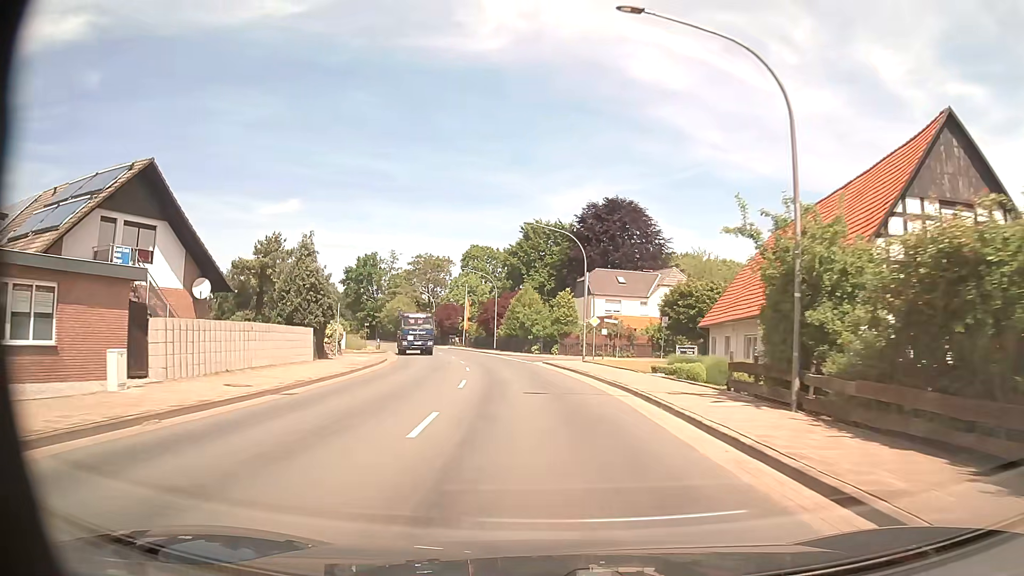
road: secondary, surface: asphalt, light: Day
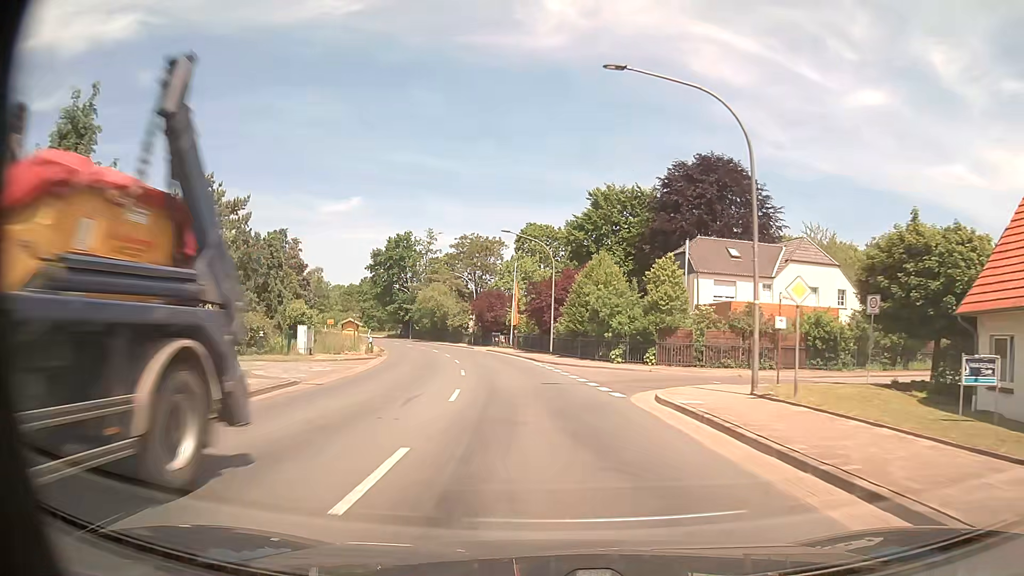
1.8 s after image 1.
(-0.9, +22.7) m; -5°
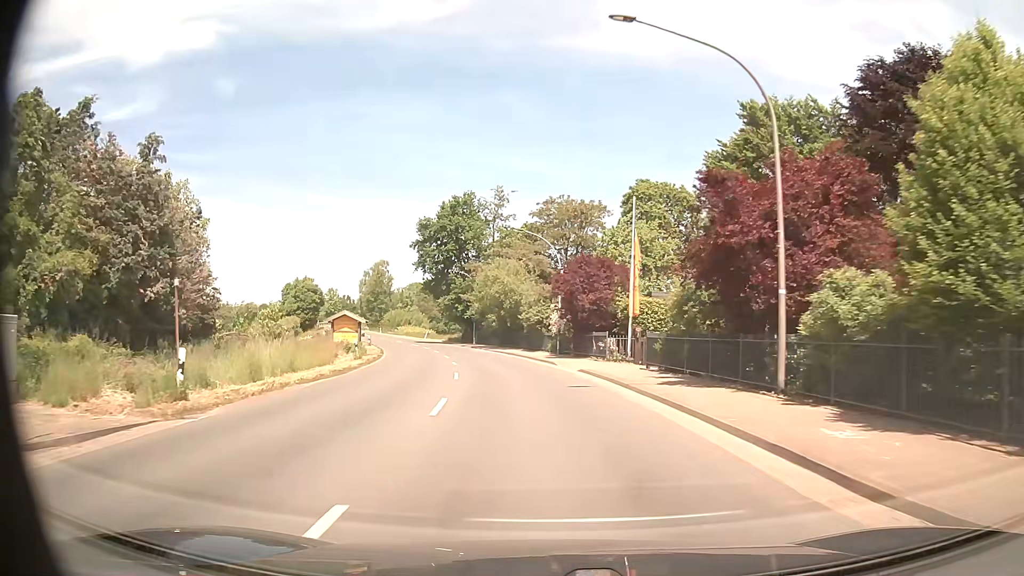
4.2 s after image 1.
(-2.1, +30.3) m; -8°
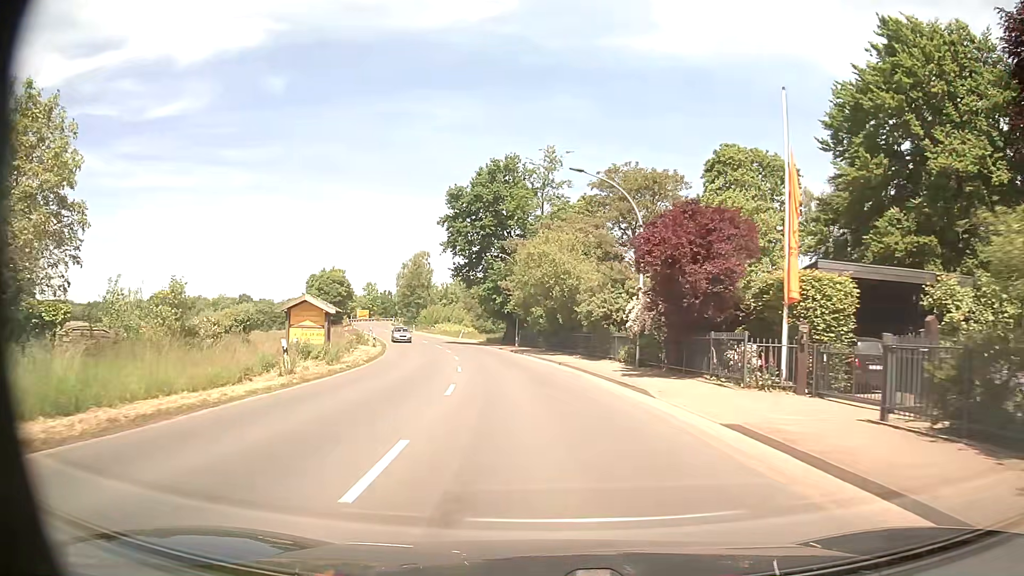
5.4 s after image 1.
(-0.7, +15.2) m; -5°
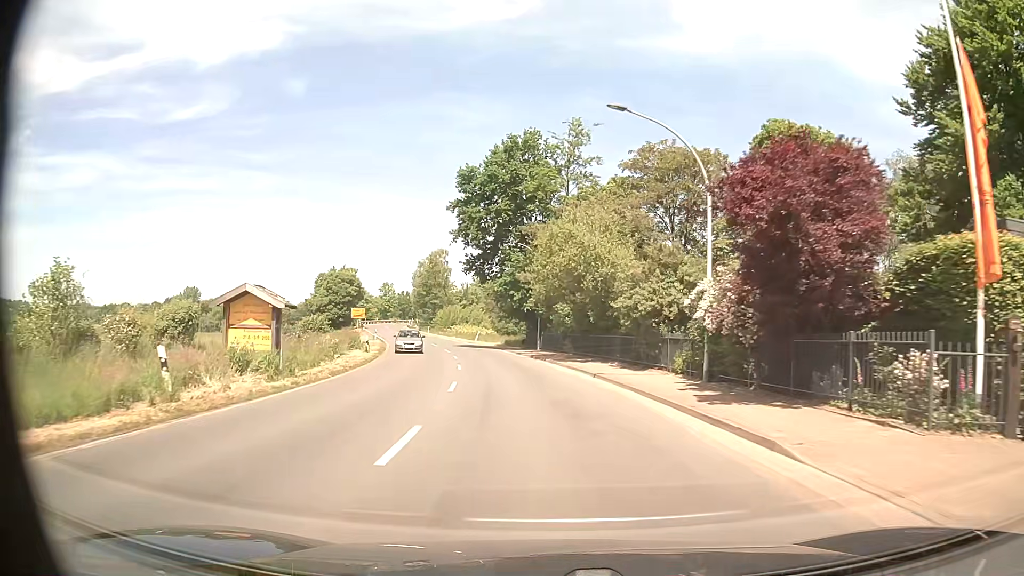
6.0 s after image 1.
(-0.1, +7.6) m; -2°
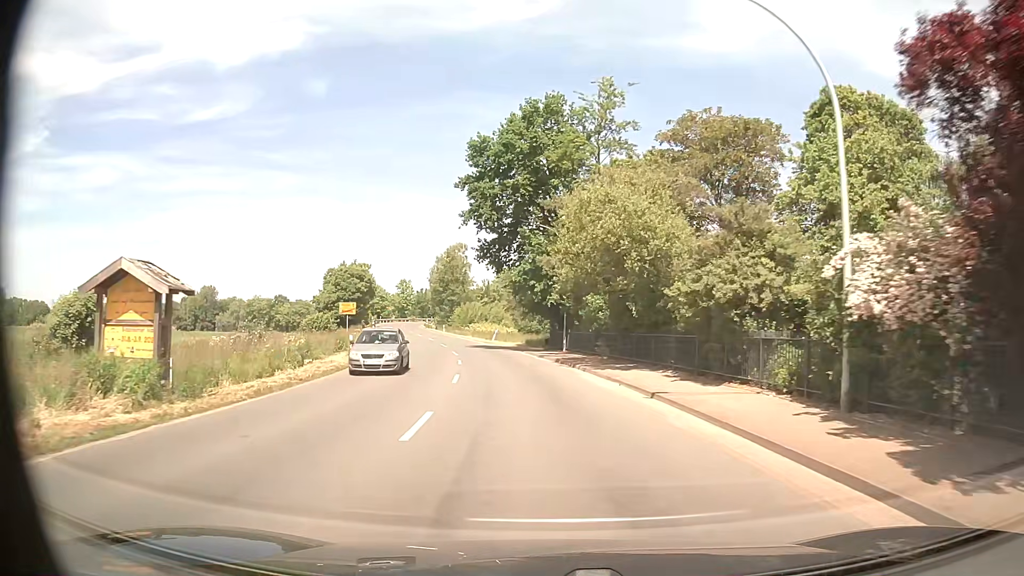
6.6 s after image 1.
(-0.2, +7.6) m; -2°
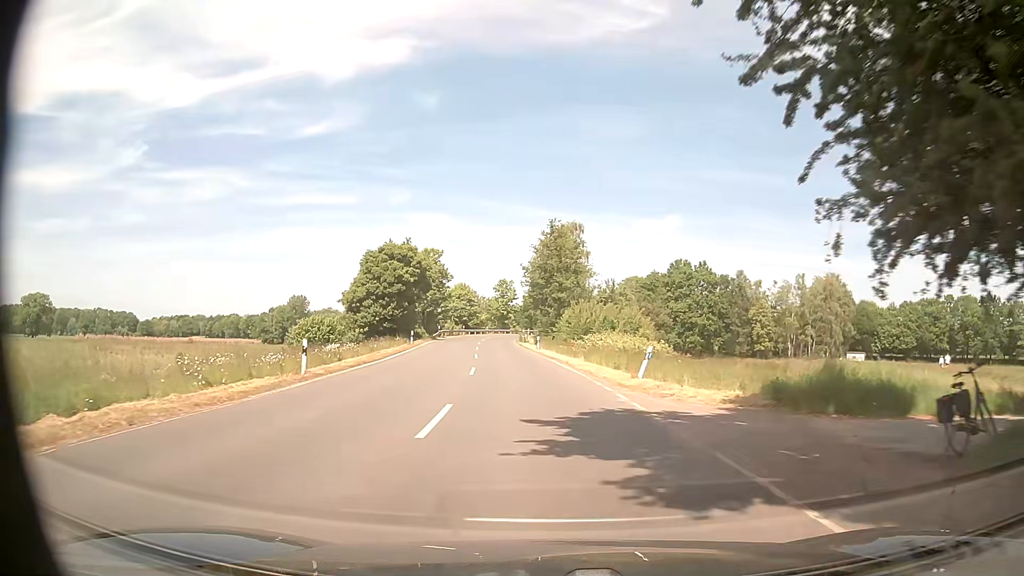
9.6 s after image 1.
(-3.5, +37.9) m; -10°
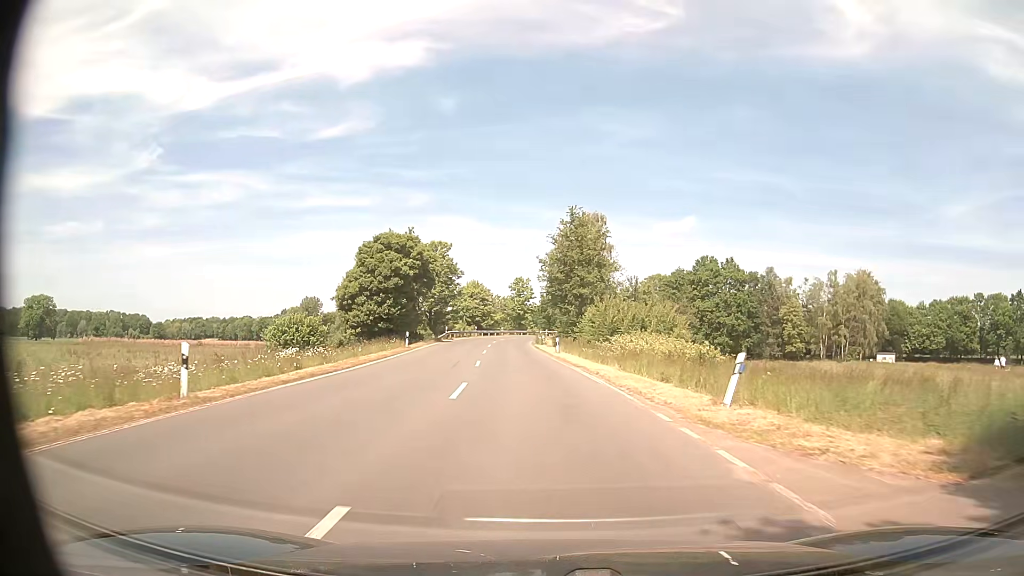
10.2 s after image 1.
(-0.1, +7.9) m; -1°
(0, +10) (-1, +20) (-1, +30) (-2, +40) (-2, +50) (-3, +60) (-3, +70) (-3, +80) (-3, +90) (-2, +100) m
